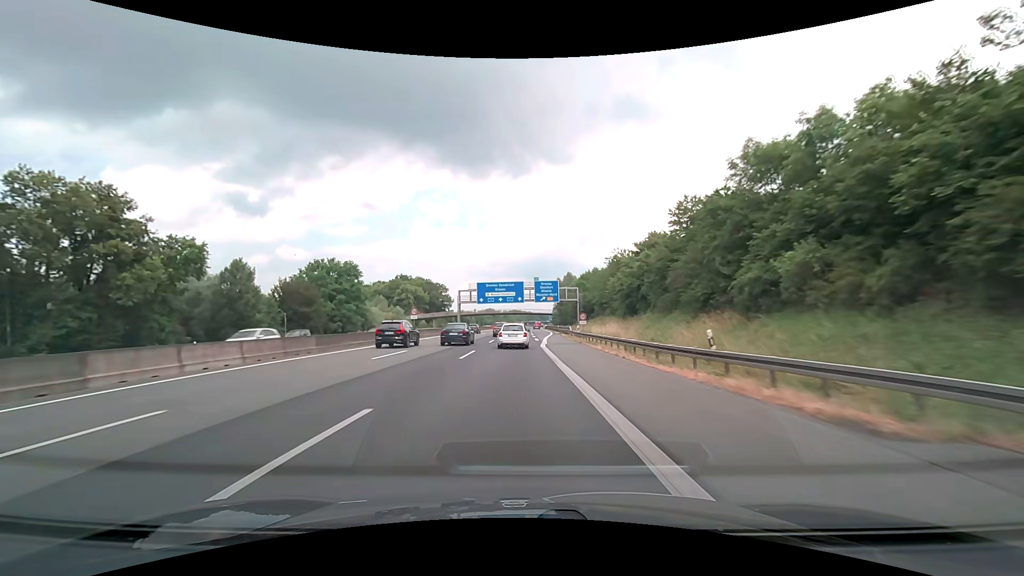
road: motorway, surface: asphalt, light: Day
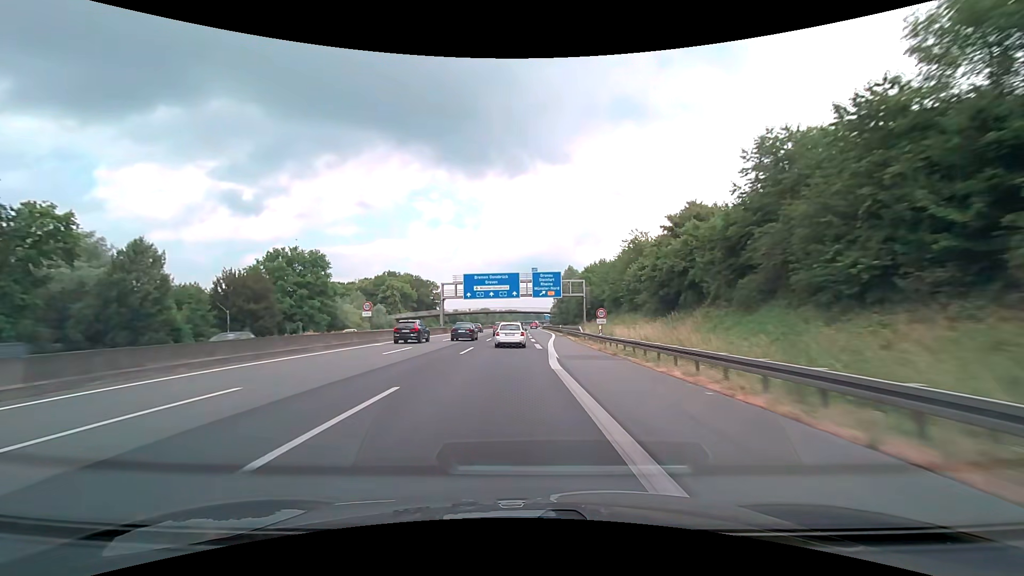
(+0.1, +15.3) m; +1°
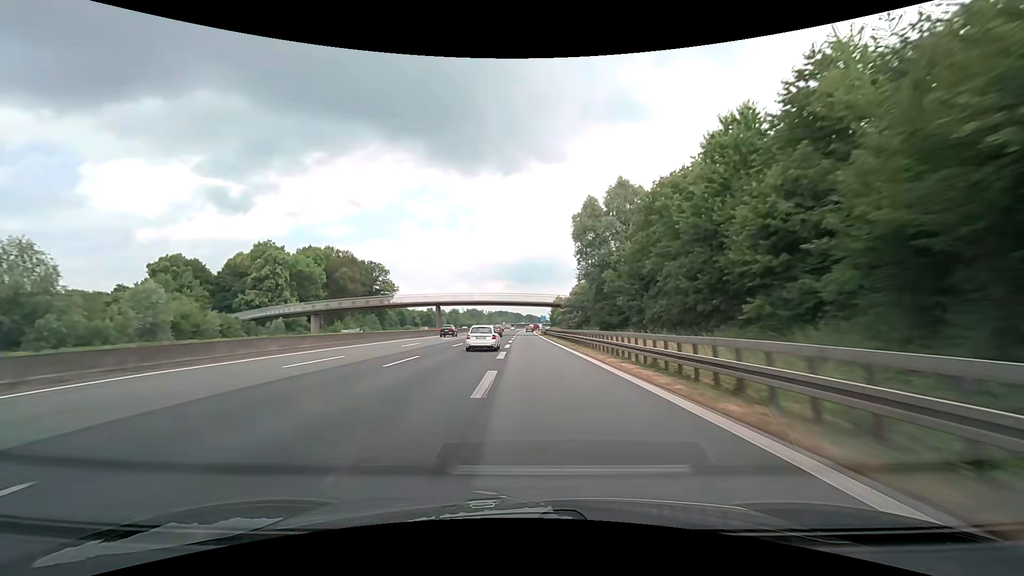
(+1.4, +77.9) m; +1°
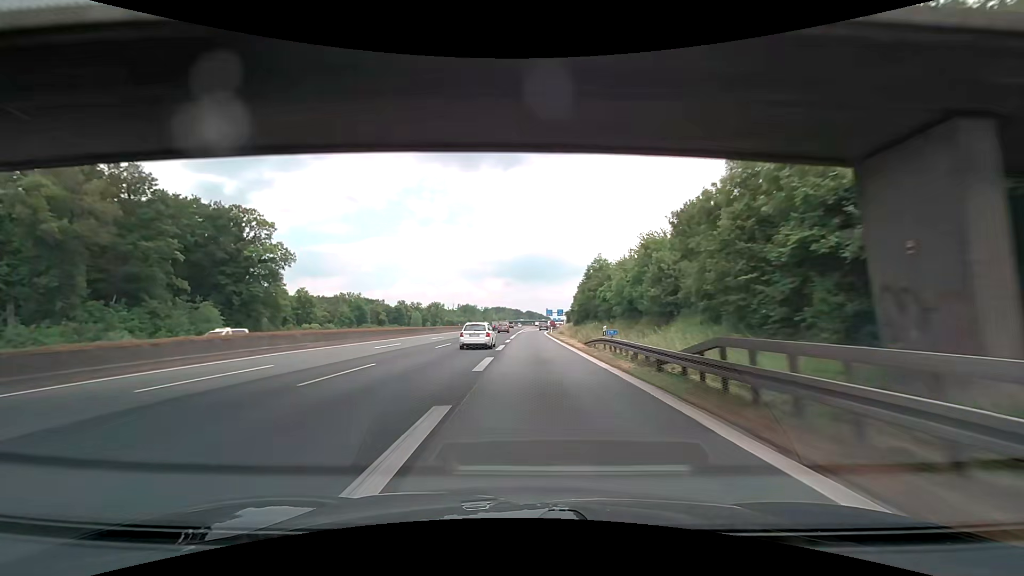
(0.0, +77.3) m; 0°
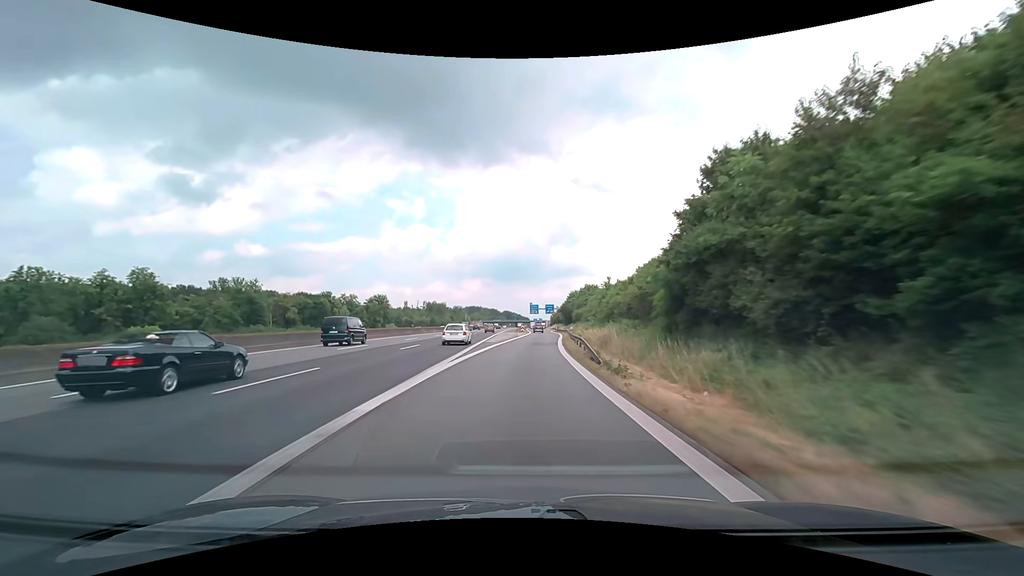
(+1.1, +72.2) m; +2°
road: motorway_link
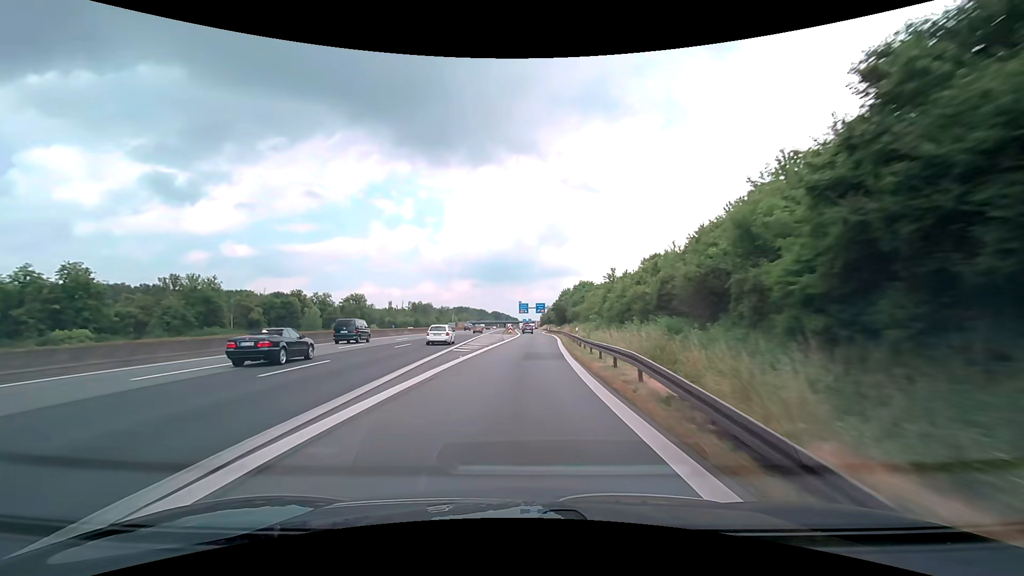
(+0.2, +14.2) m; +1°
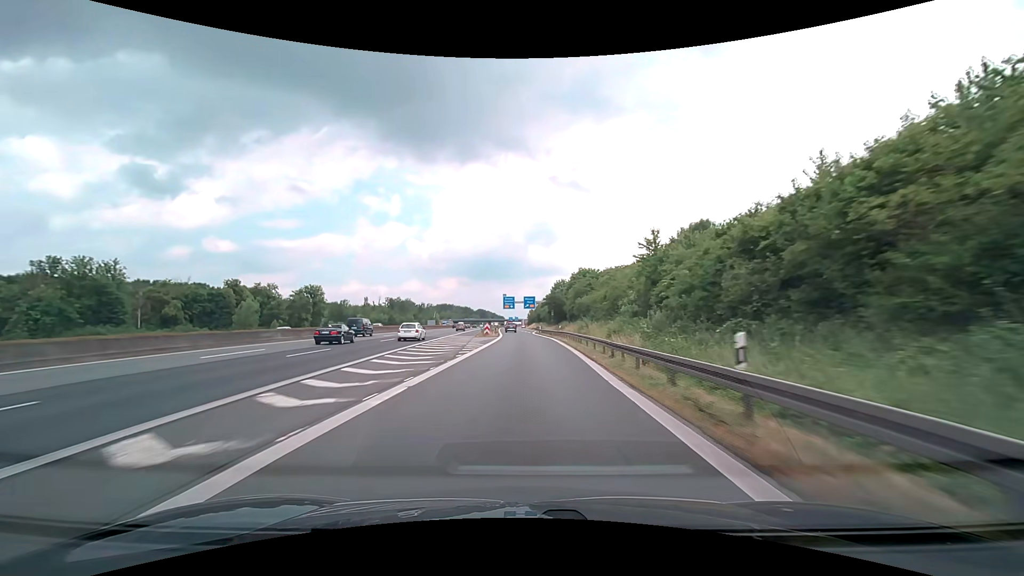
(+0.4, +28.6) m; +2°
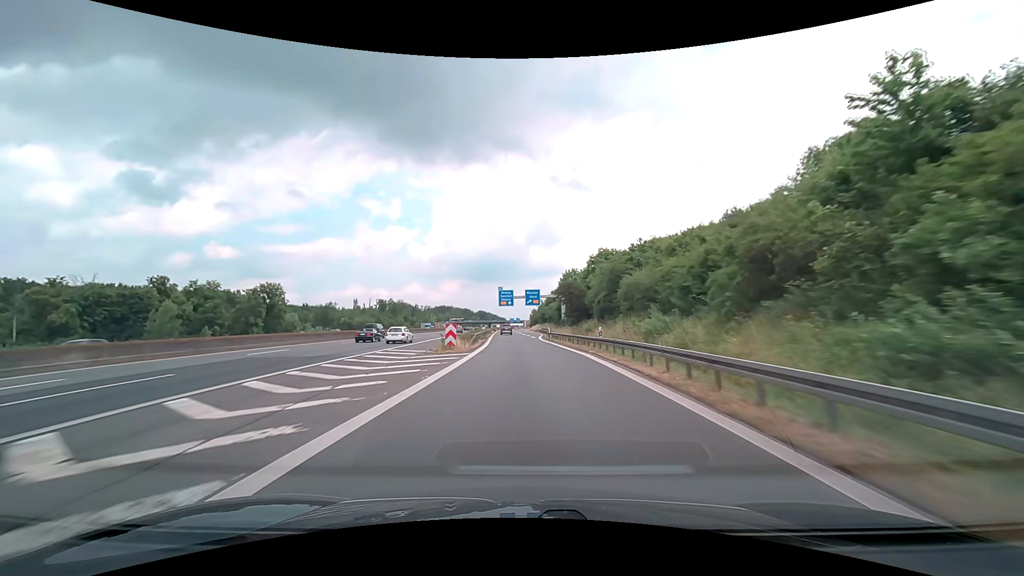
(0.0, +28.8) m; 0°
(0, +10) (0, +20) (0, +30) (-1, +40) (-1, +50) (-1, +60) (-2, +70) (-2, +80) (-3, +90) (-3, +100) m
